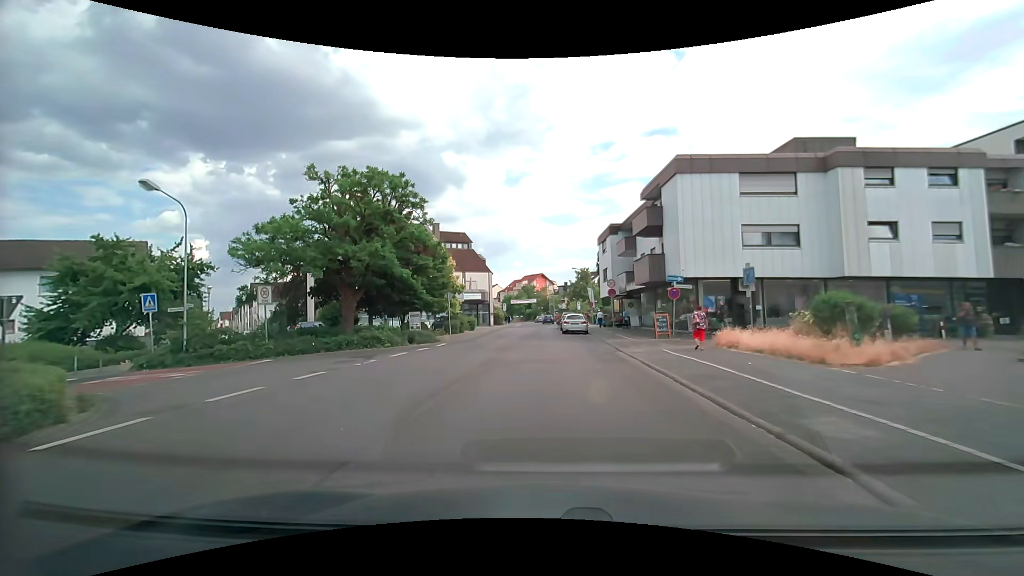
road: tertiary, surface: asphalt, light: Day
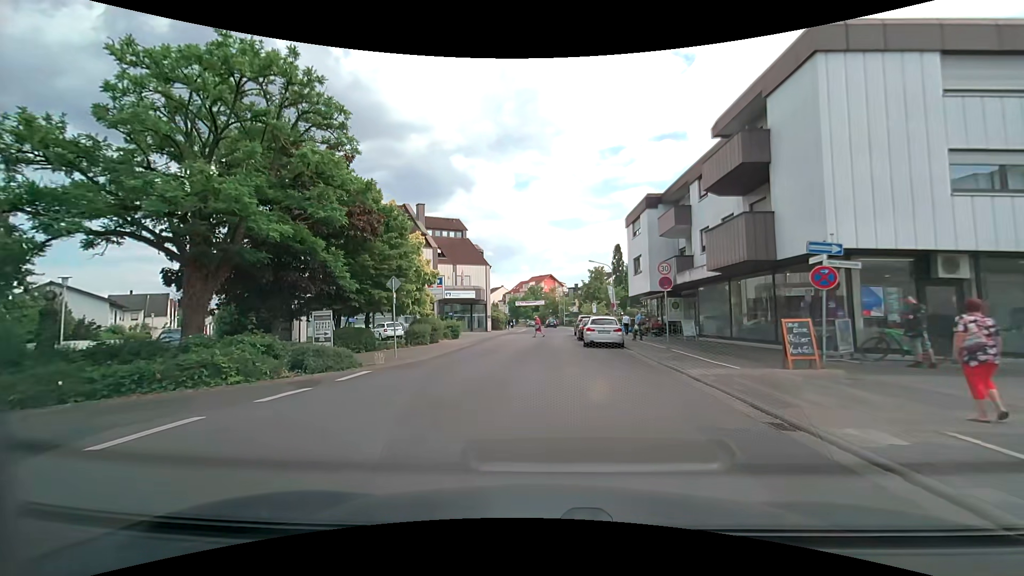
(-0.1, +12.8) m; -1°
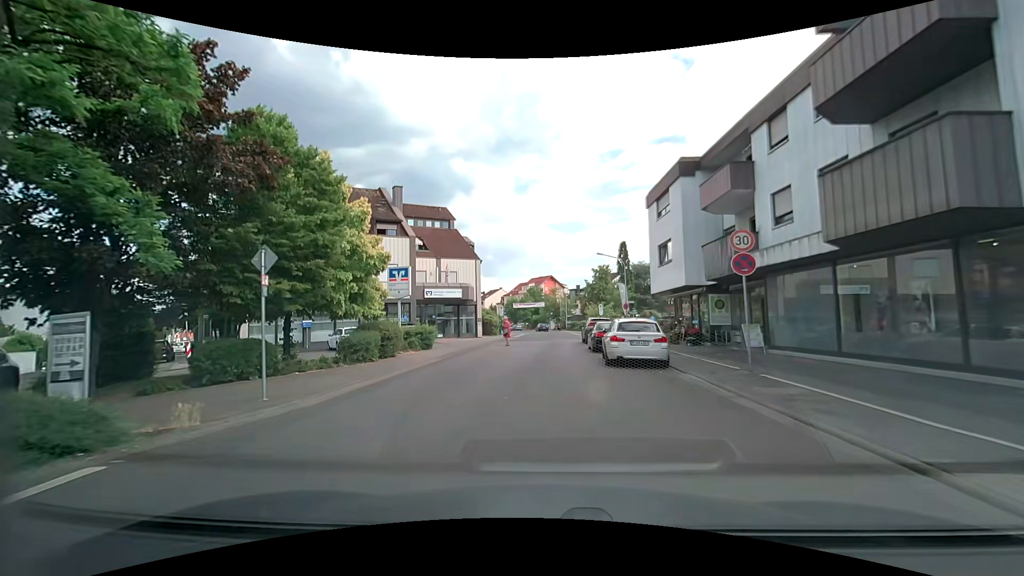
(0.0, +8.3) m; 0°
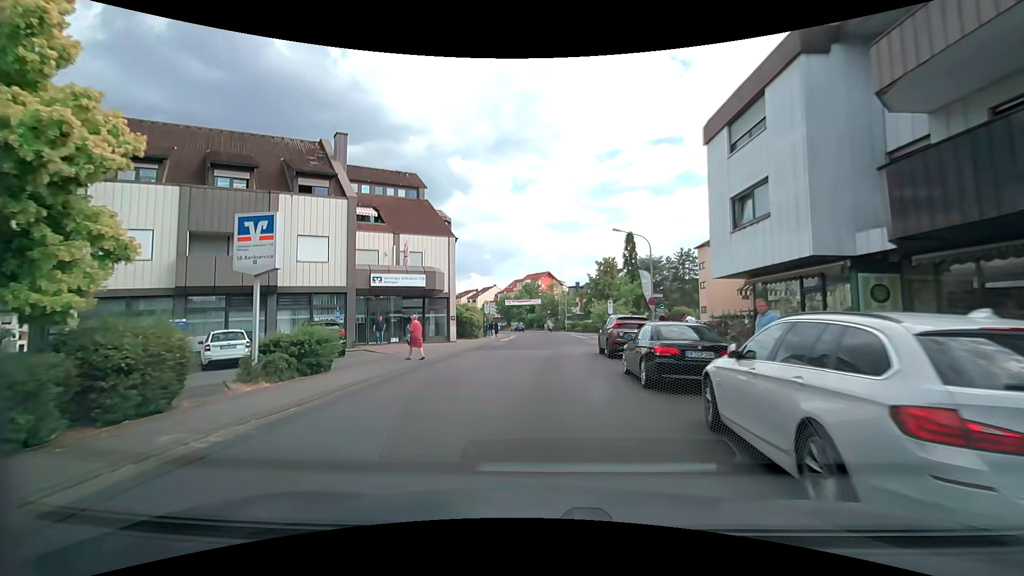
(0.0, +12.2) m; +1°
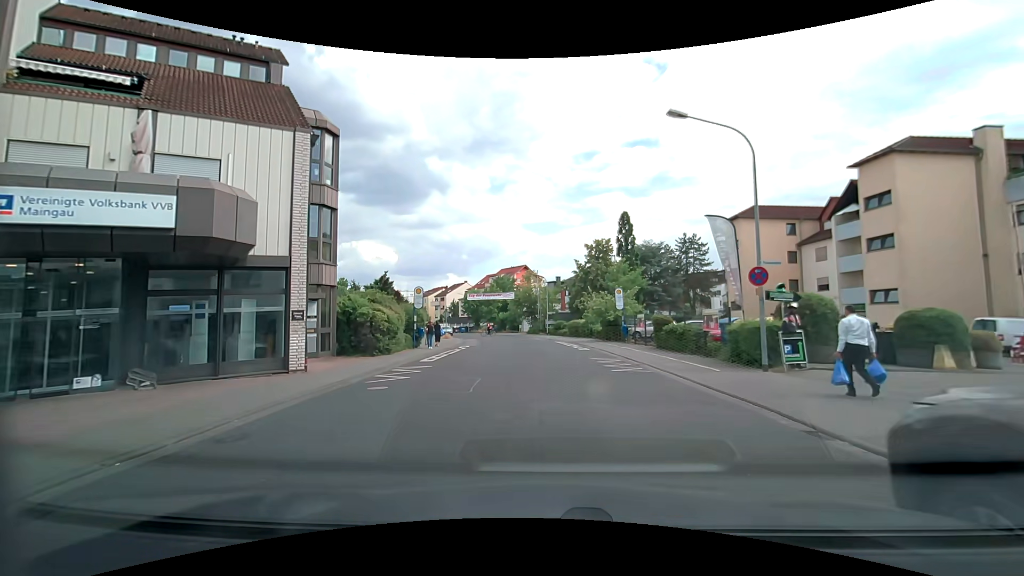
(0.0, +19.5) m; +2°
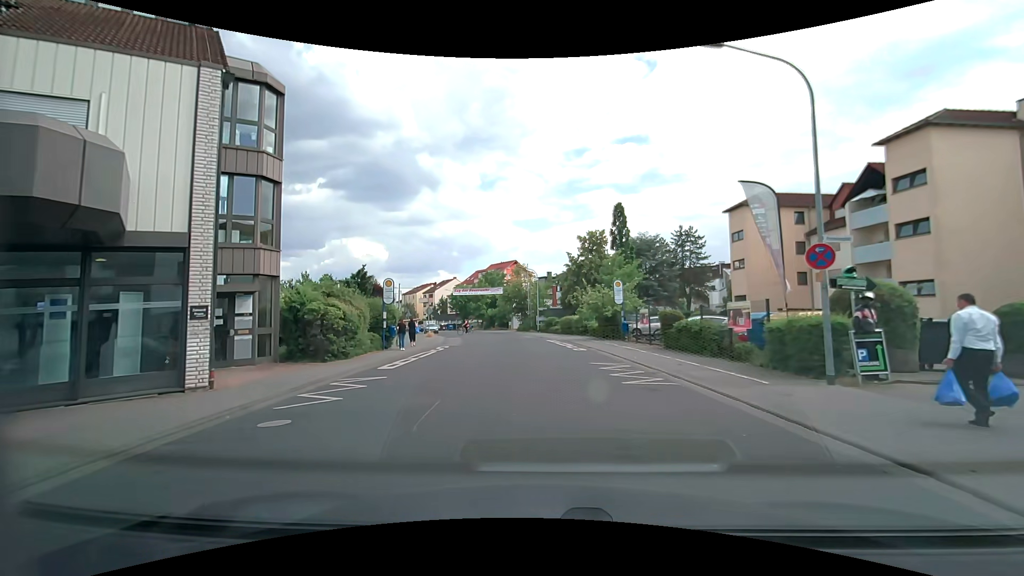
(0.0, +3.8) m; 0°
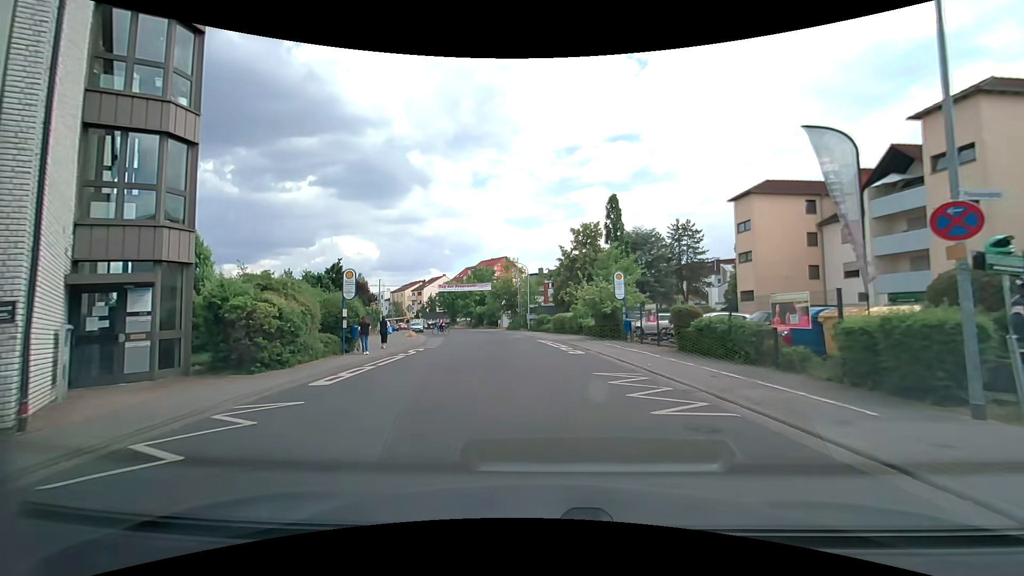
(+0.1, +3.8) m; +3°
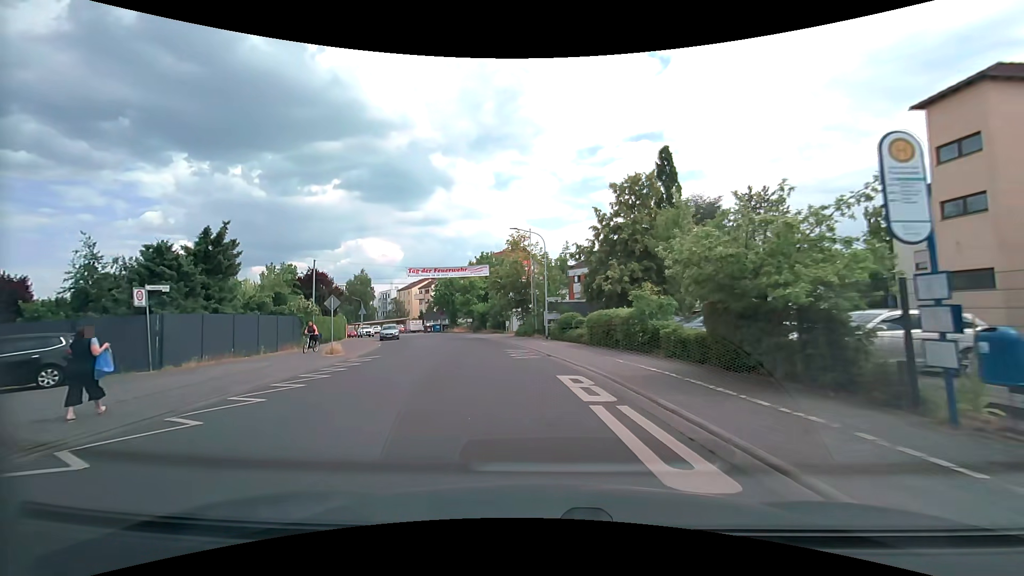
(-0.5, +19.8) m; -4°
(0, +10) (-1, +20) (-2, +30) (-5, +40) (-8, +49) (-11, +58) (-16, +67) (-20, +76) (-26, +85) (-32, +93) m
